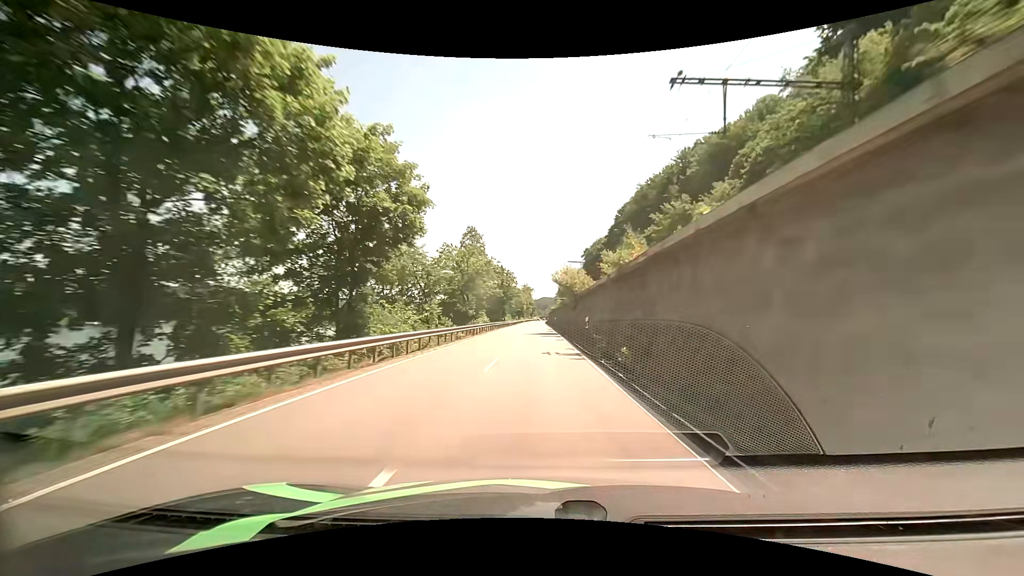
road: primary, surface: asphalt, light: Day
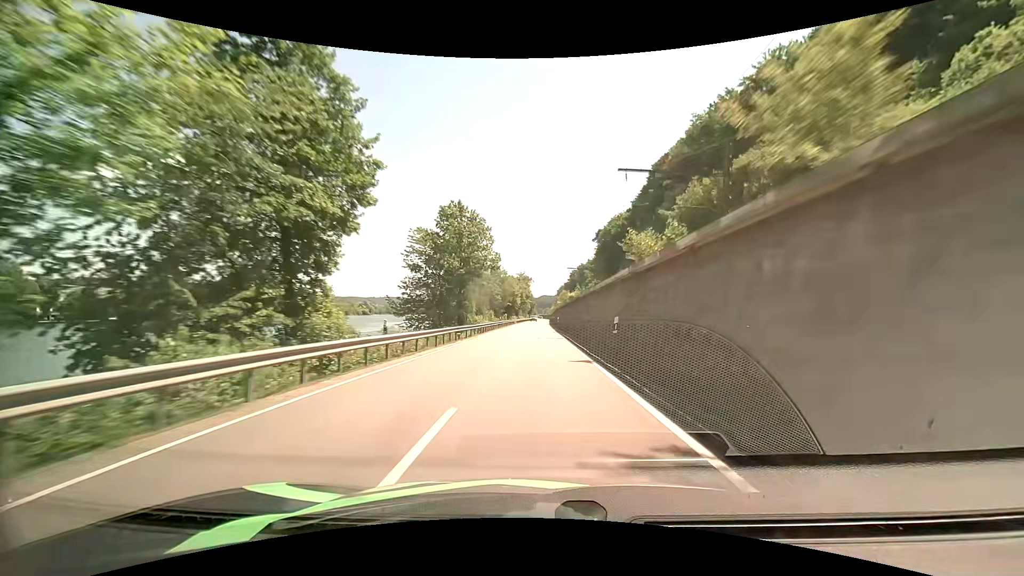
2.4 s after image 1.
(-0.2, +56.9) m; 0°
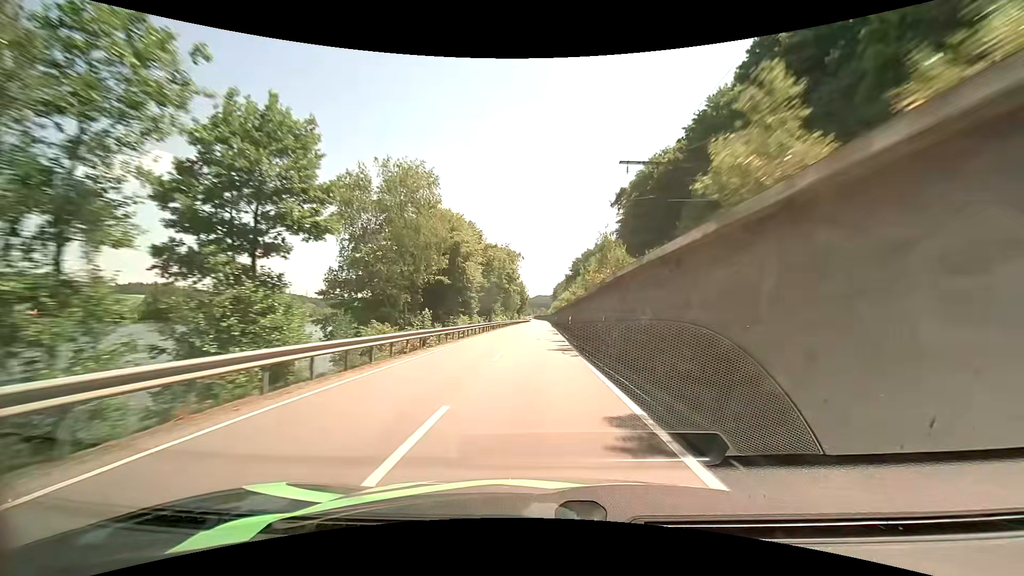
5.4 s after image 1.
(+0.2, +71.5) m; +1°
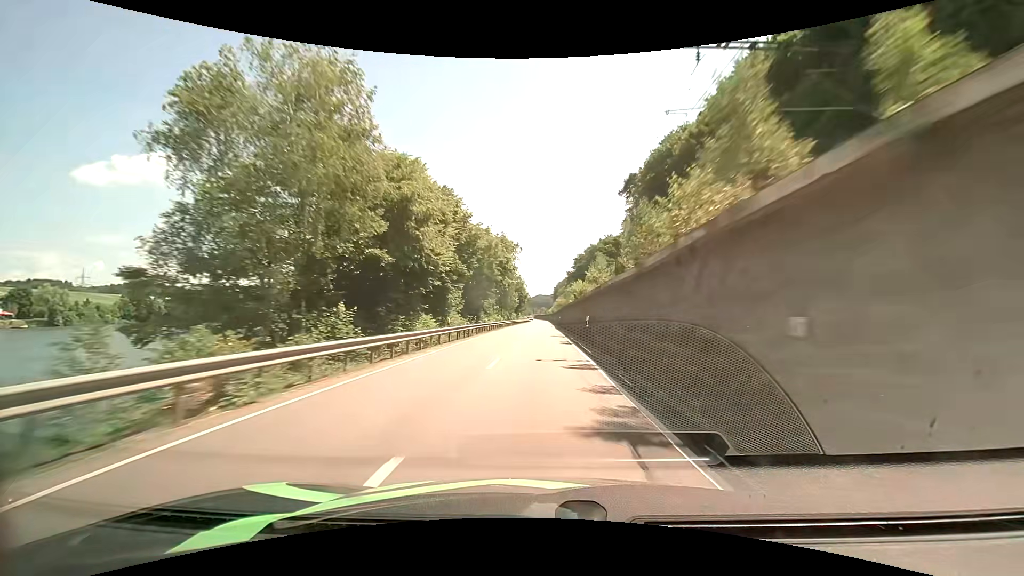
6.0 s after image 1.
(0.0, +14.4) m; 0°
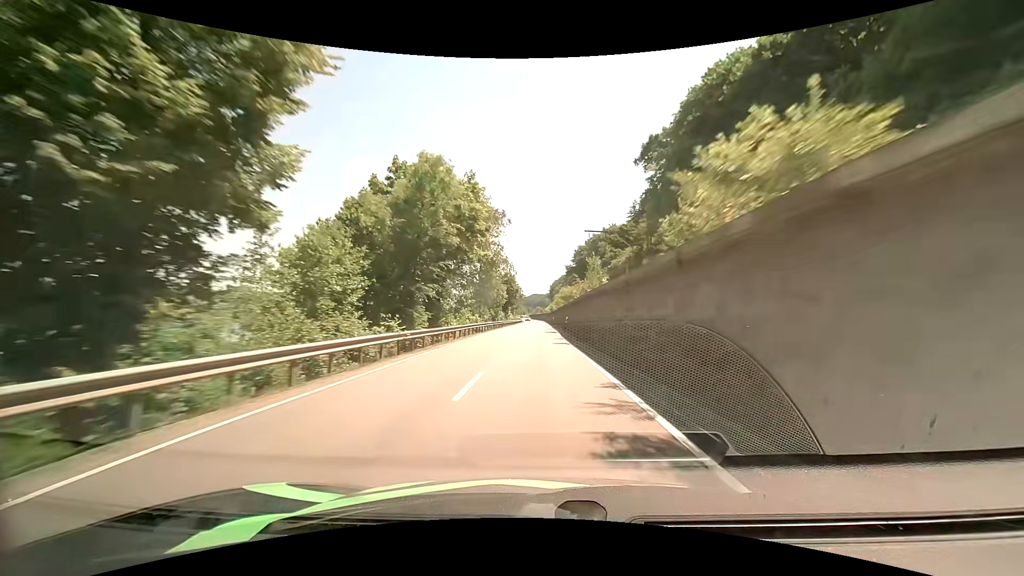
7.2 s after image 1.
(+0.2, +28.7) m; +1°
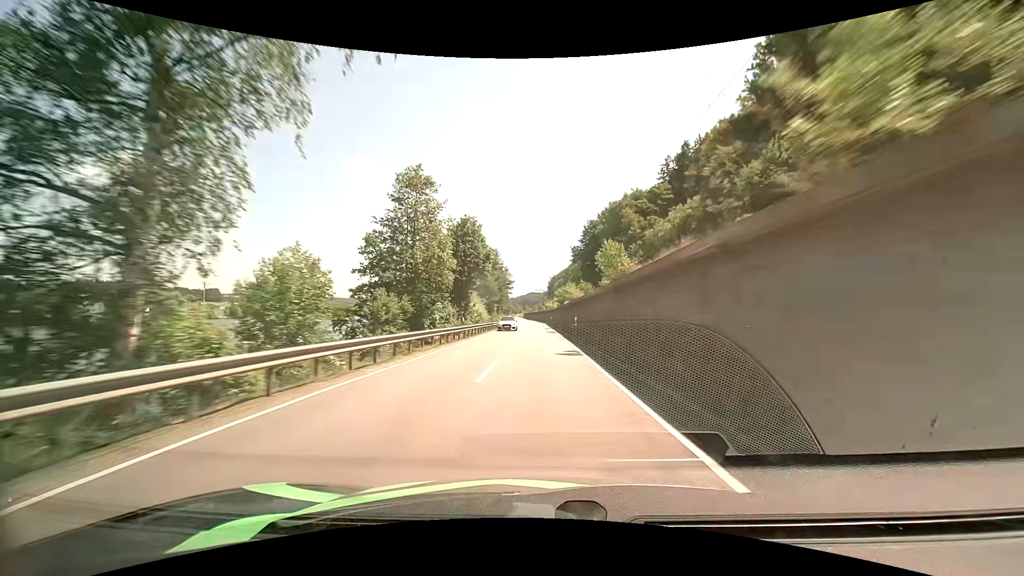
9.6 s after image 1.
(-0.1, +57.3) m; 0°
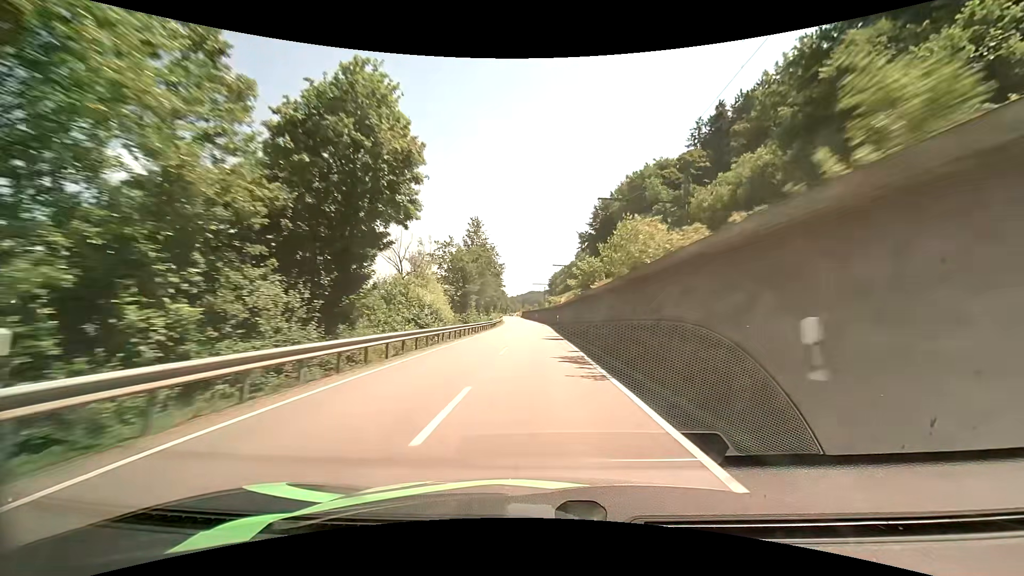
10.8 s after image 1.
(+0.2, +28.9) m; 0°
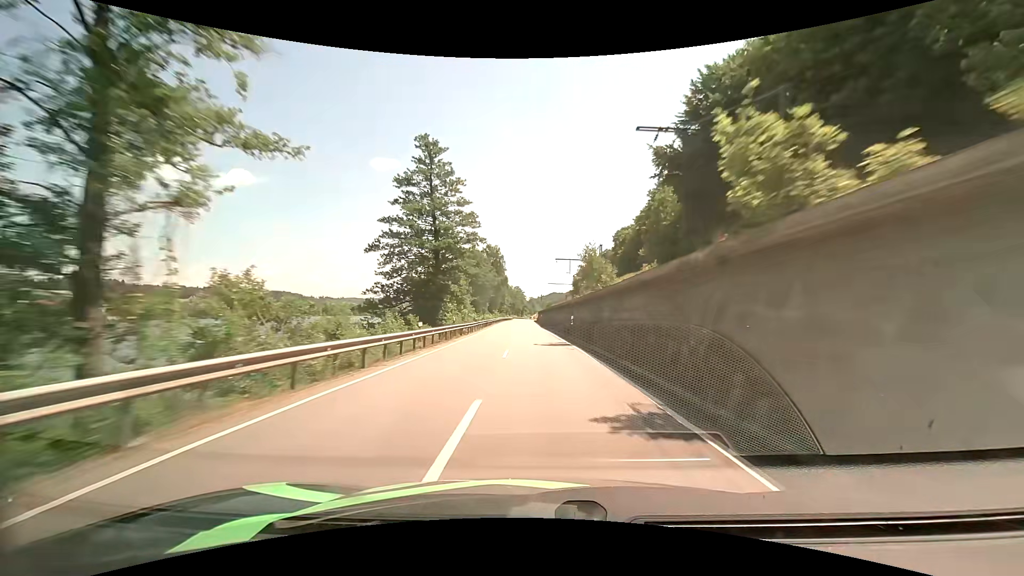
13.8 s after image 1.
(-1.0, +73.0) m; -2°
(0, +10) (0, +20) (0, +30) (-1, +40) (-1, +50) (-1, +60) (-2, +70) (-2, +80) (-2, +90) (-2, +100) m
